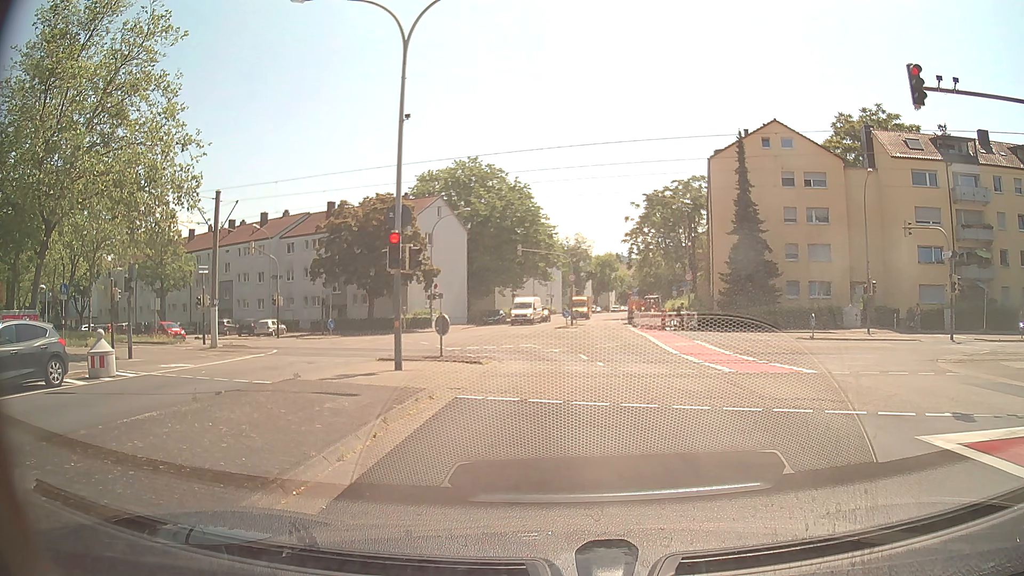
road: tertiary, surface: asphalt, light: Day
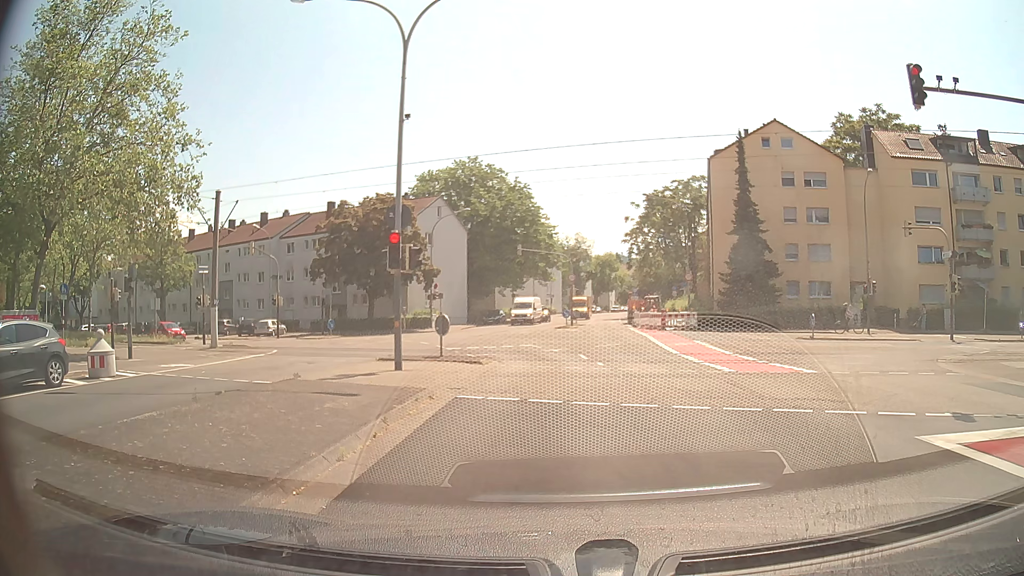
(0.0, 0.0) m; 0°
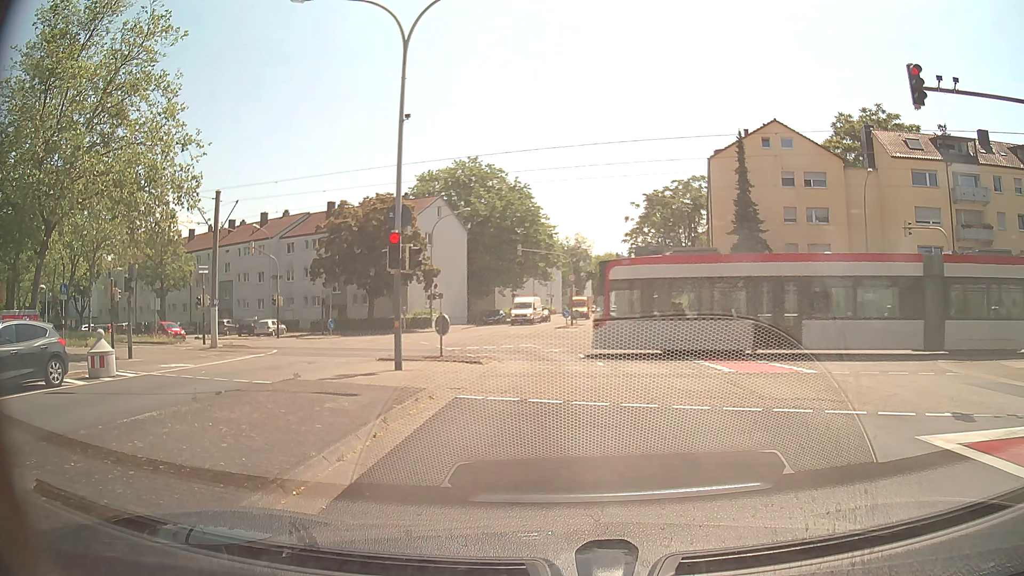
(0.0, 0.0) m; 0°
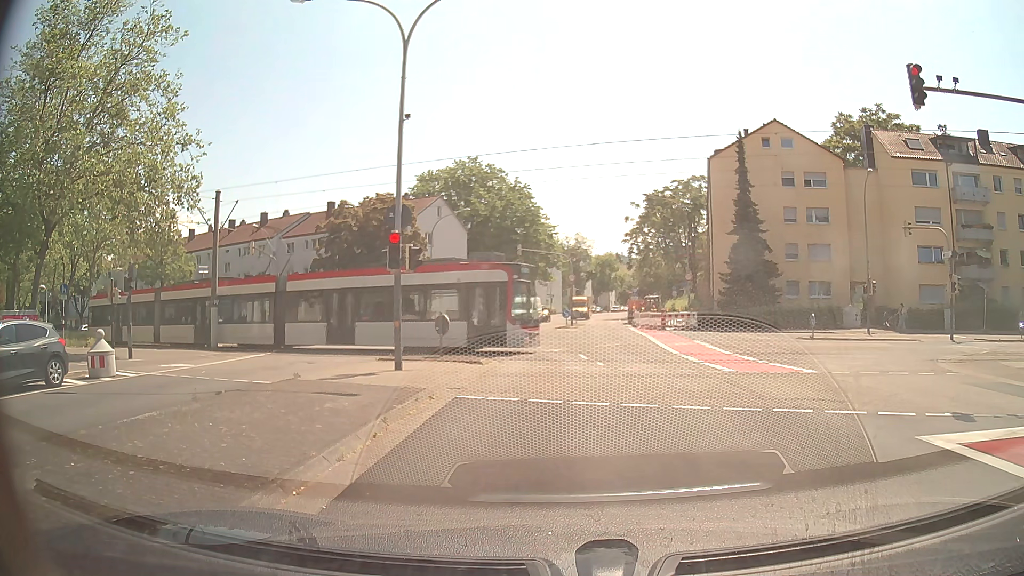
(0.0, 0.0) m; 0°
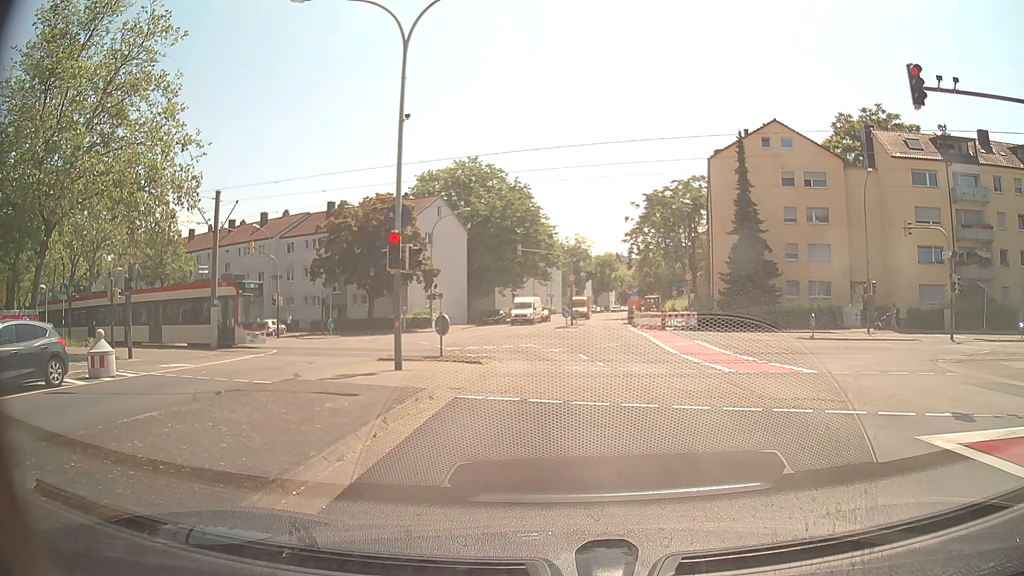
(0.0, 0.0) m; 0°
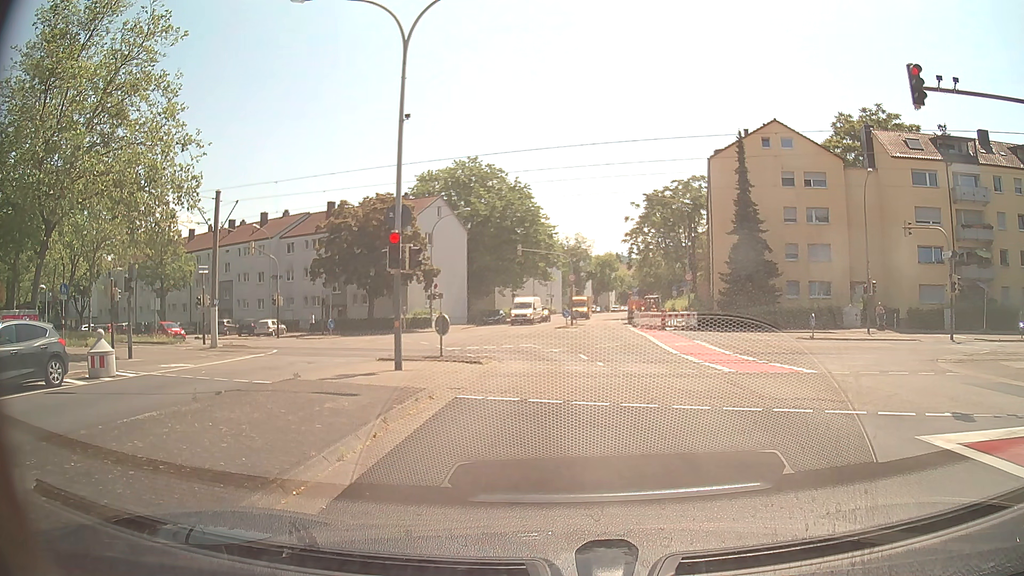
(0.0, 0.0) m; 0°
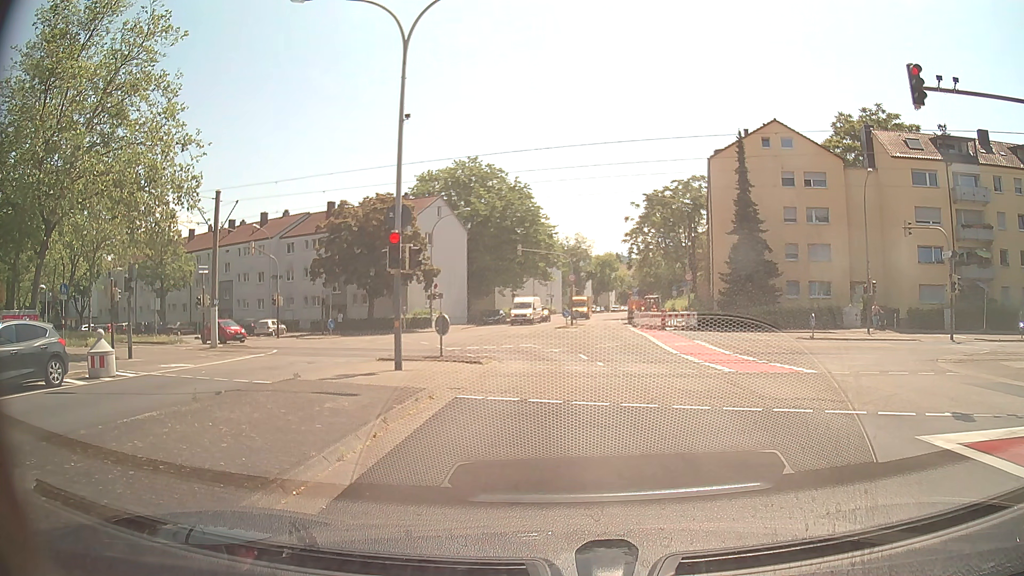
(0.0, 0.0) m; 0°
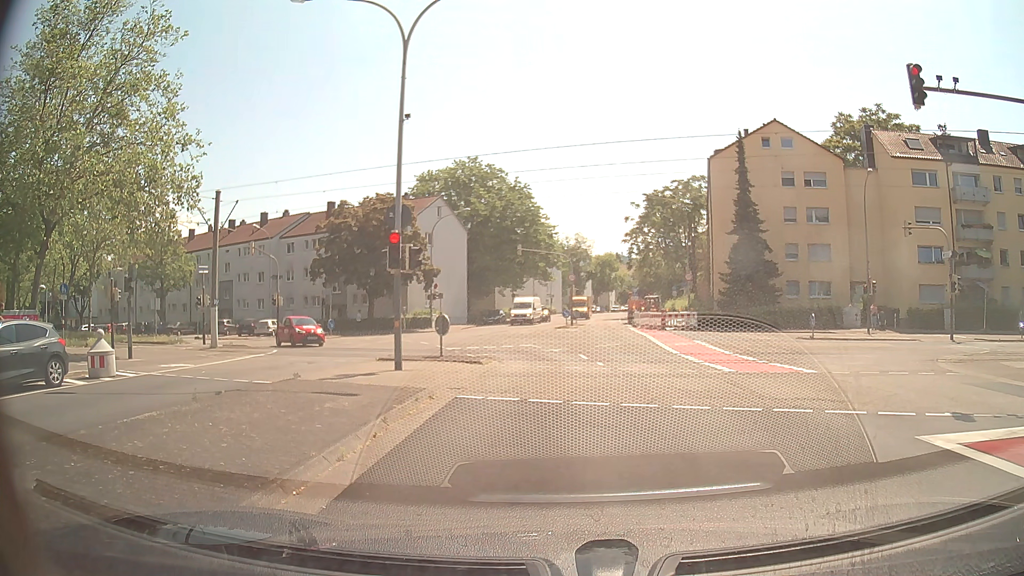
(0.0, 0.0) m; 0°
